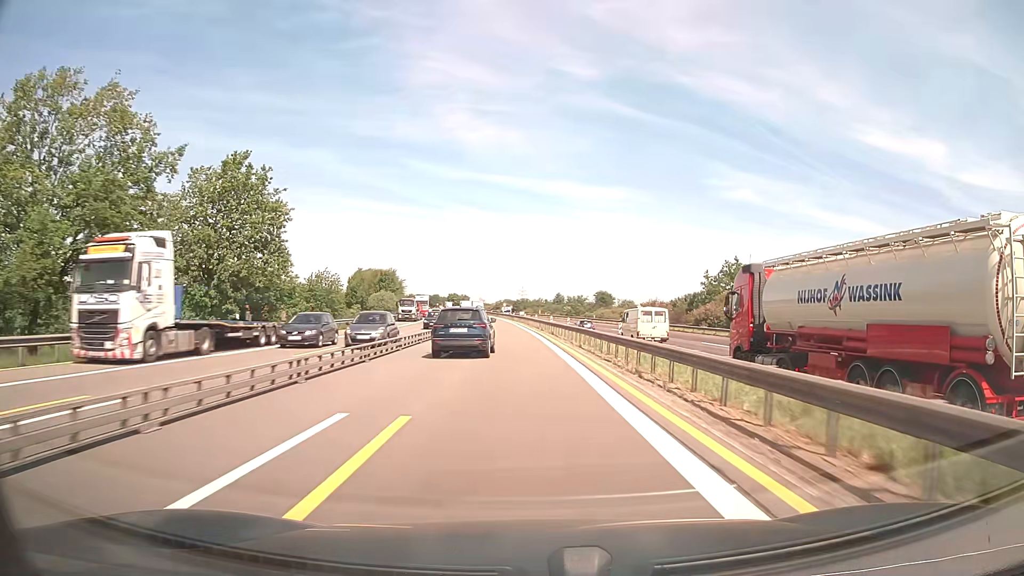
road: motorway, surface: asphalt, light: Day
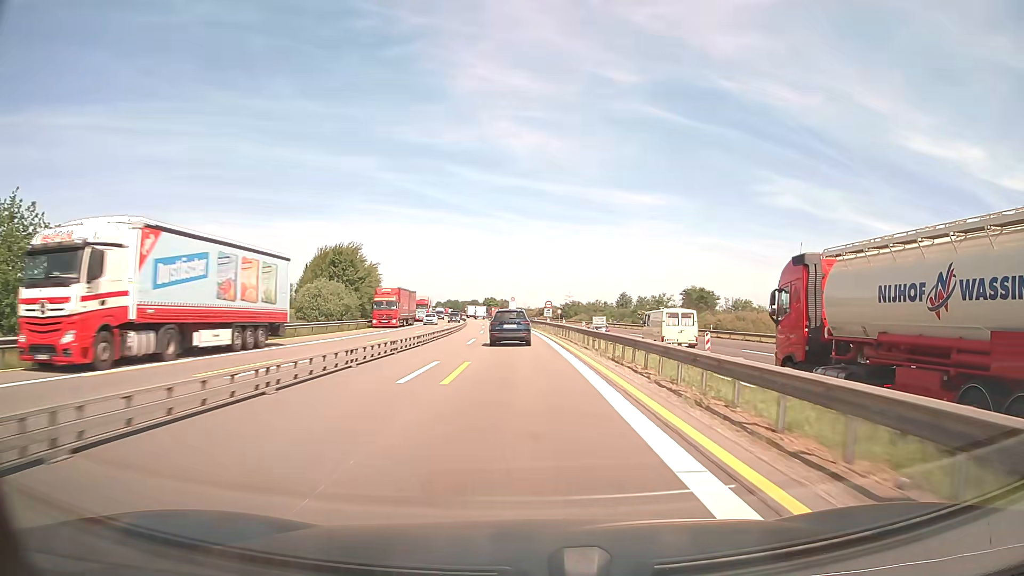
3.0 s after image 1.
(-2.1, +62.4) m; -4°
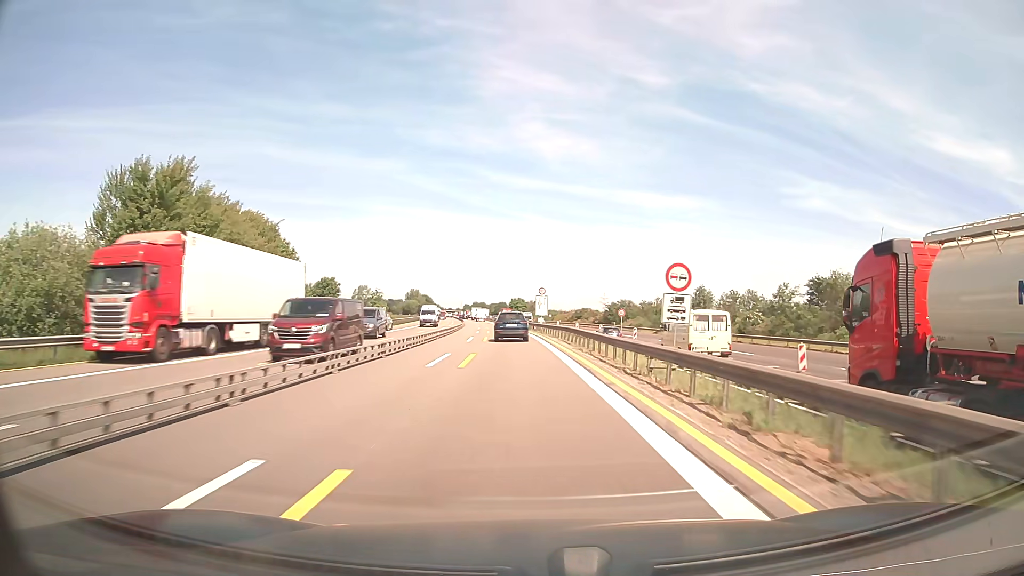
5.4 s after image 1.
(-1.1, +49.9) m; -3°
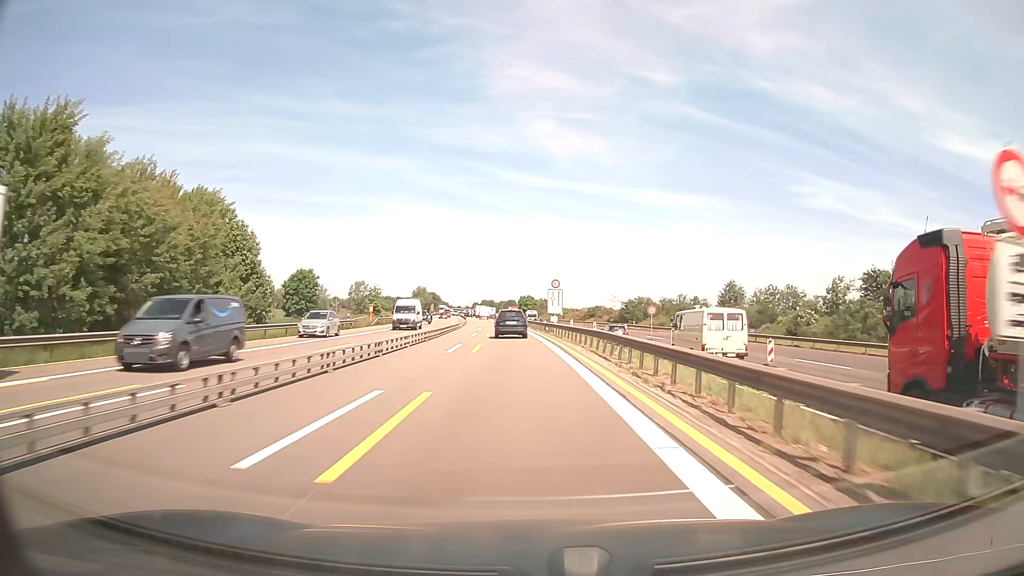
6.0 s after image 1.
(-0.1, +12.5) m; -1°
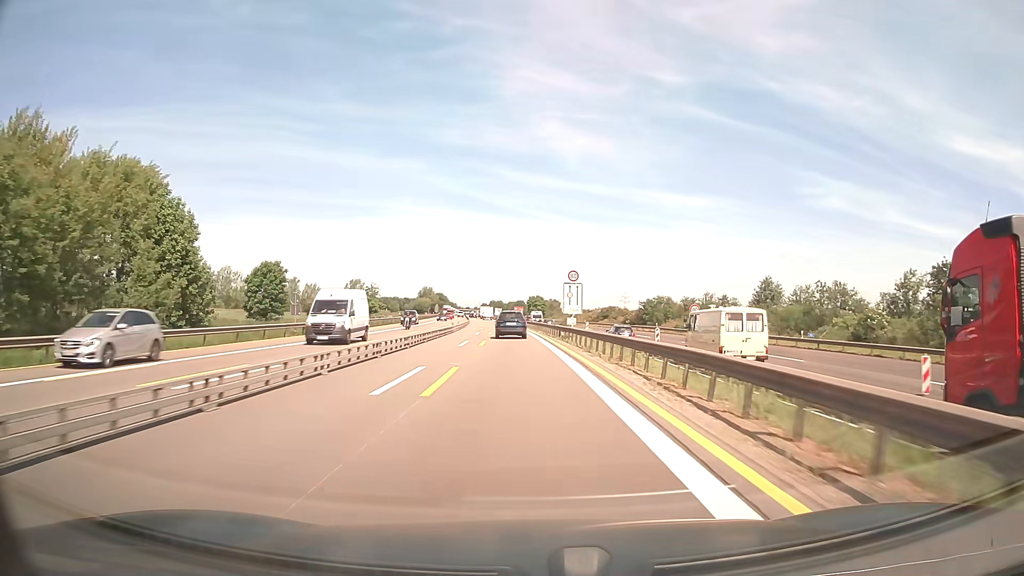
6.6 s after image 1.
(-0.1, +12.5) m; -1°
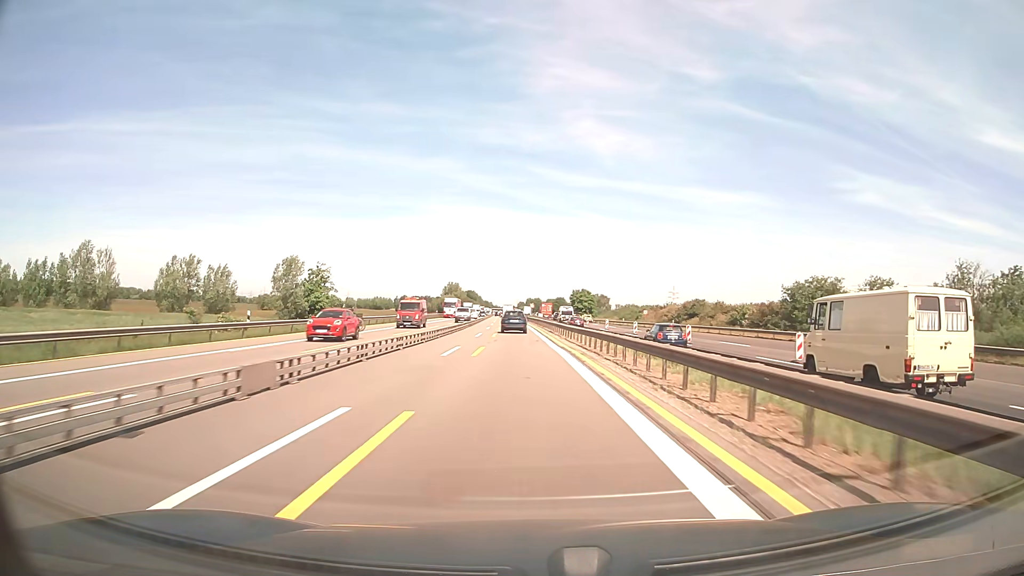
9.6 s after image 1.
(-1.9, +62.5) m; -3°
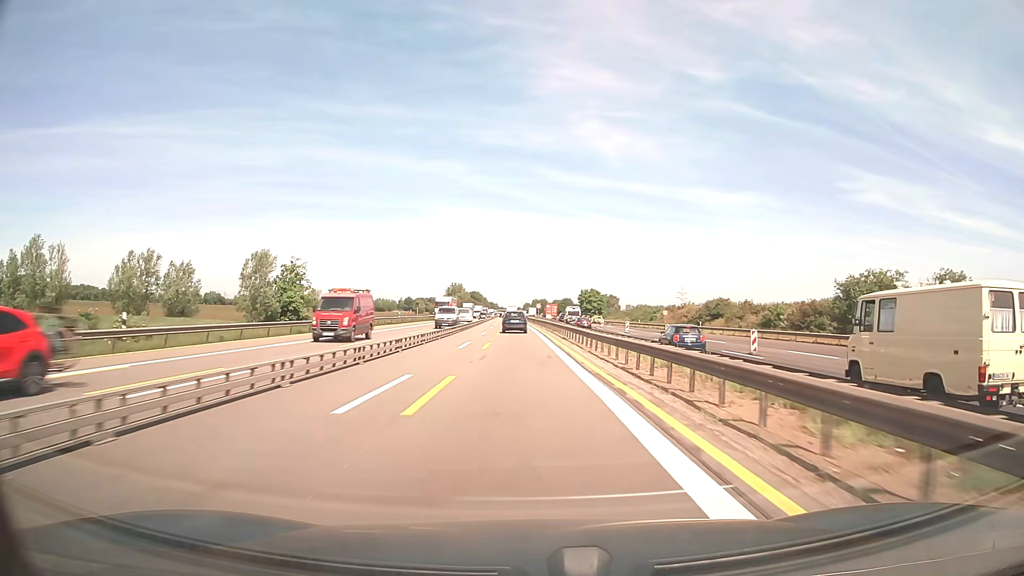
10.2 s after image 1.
(-0.1, +12.5) m; -1°
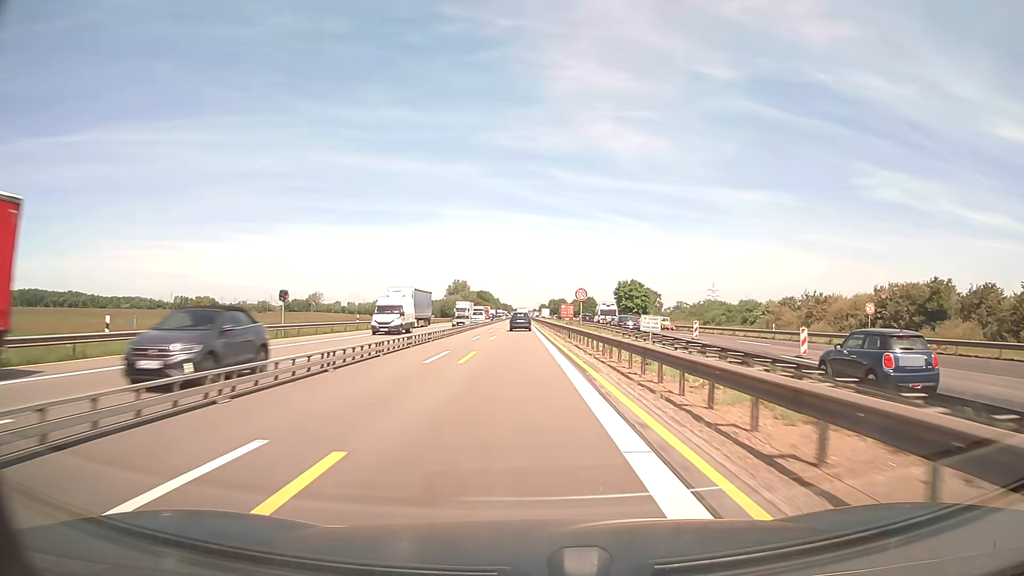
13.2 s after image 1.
(-0.9, +62.7) m; -1°
(0, +10) (0, +20) (0, +30) (0, +40) (0, +50) (-1, +60) (-1, +70) (-1, +80) (-1, +90) (-1, +100) m
